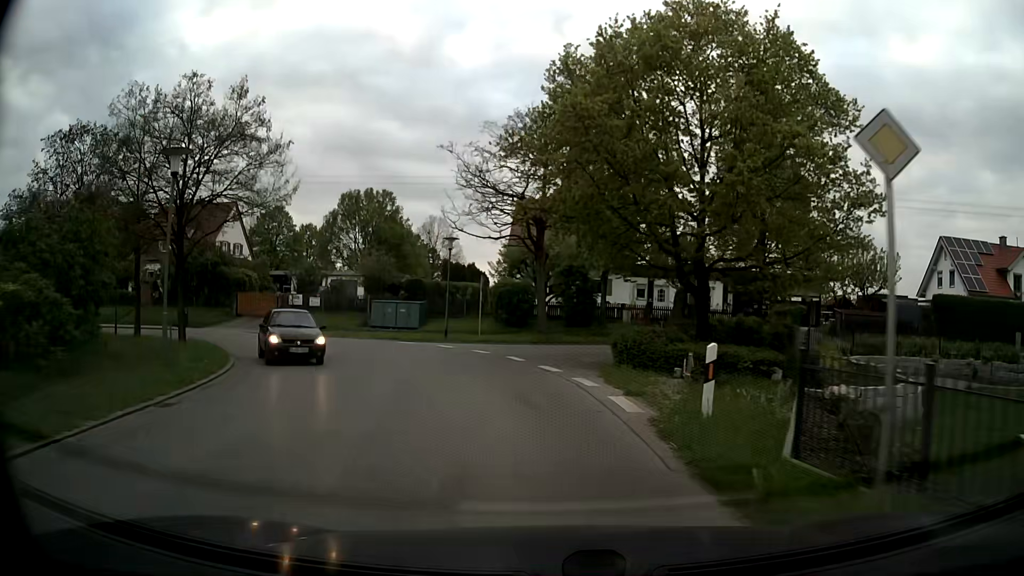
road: unclassified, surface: asphalt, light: Day
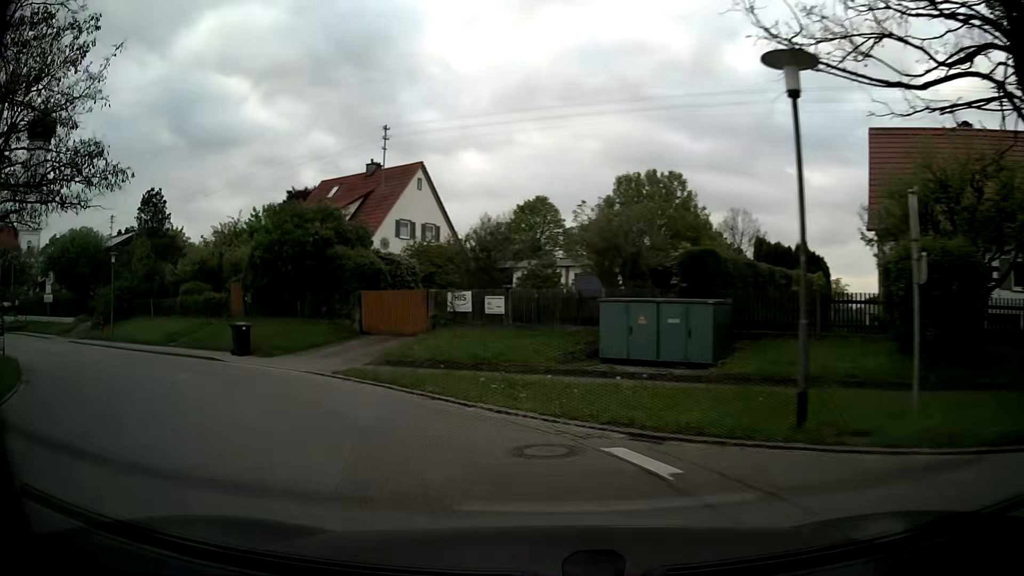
(-2.8, +21.6) m; -24°
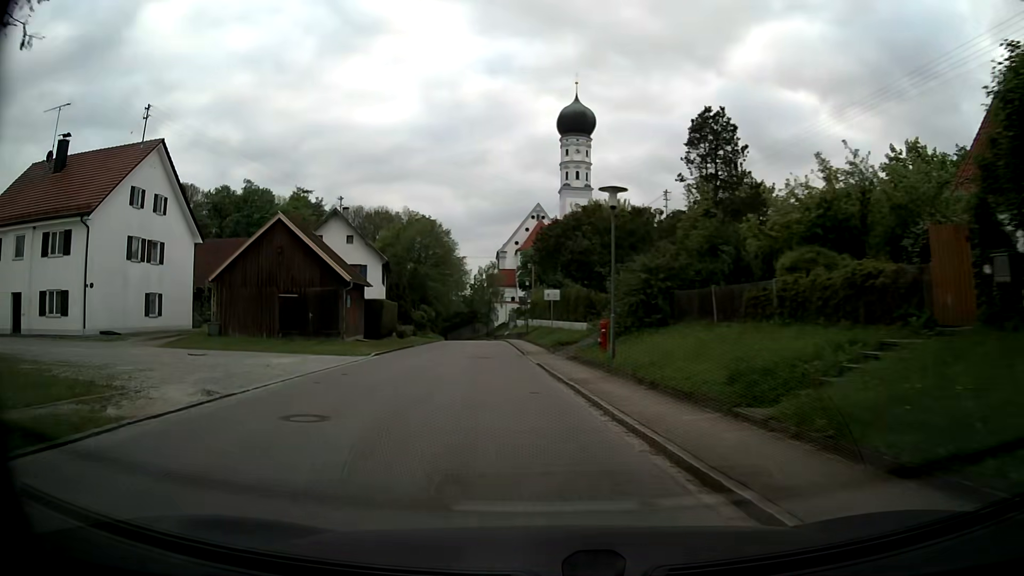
(-9.8, +18.2) m; -51°
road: tertiary
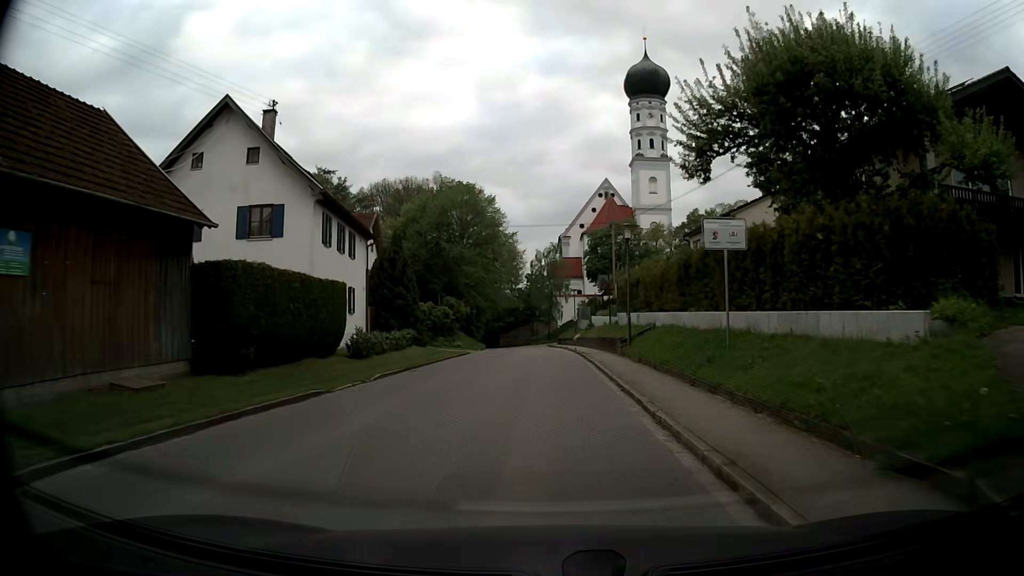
(-2.3, +27.3) m; -6°
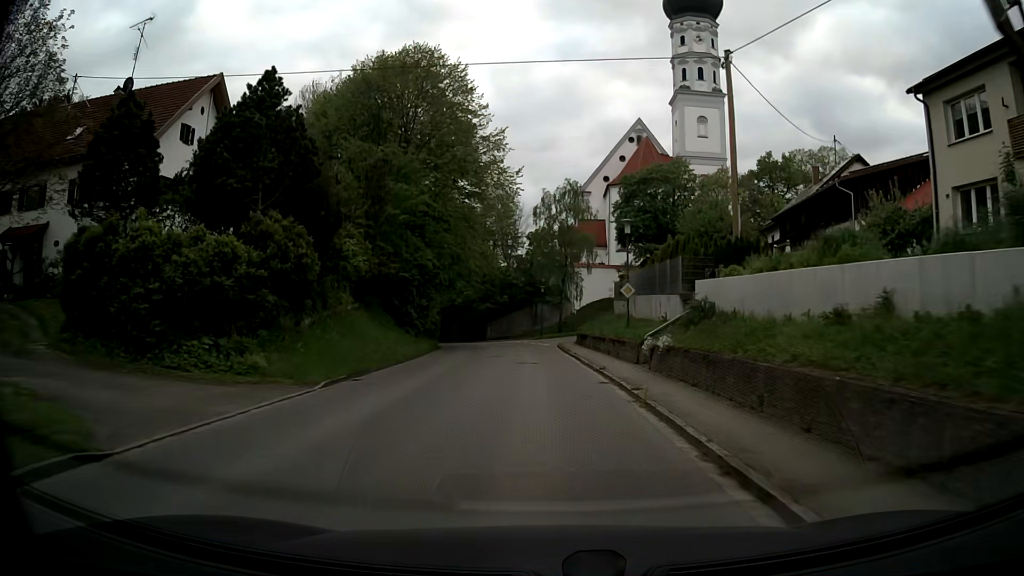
(-0.2, +35.3) m; 0°
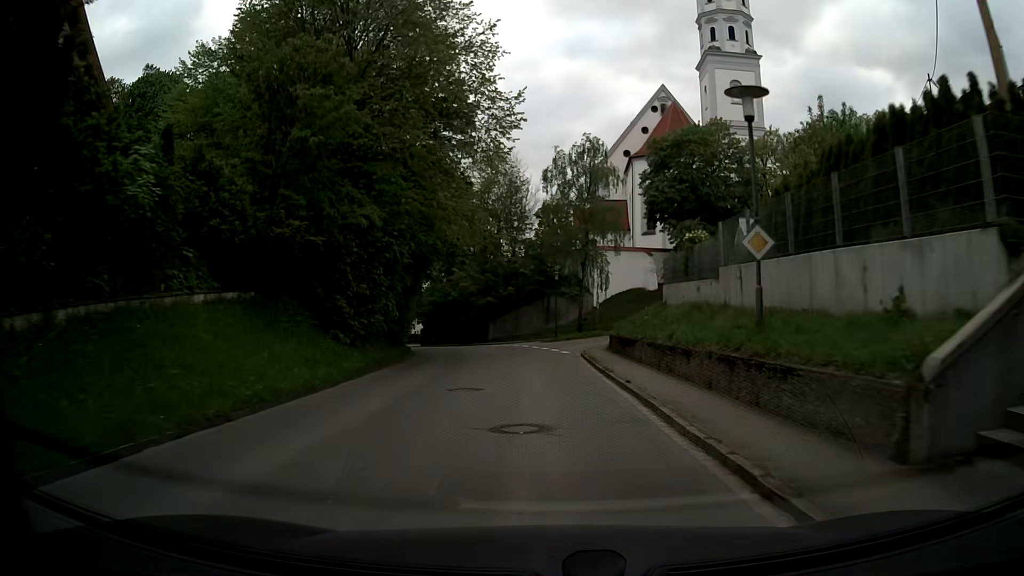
(-0.2, +14.2) m; -2°
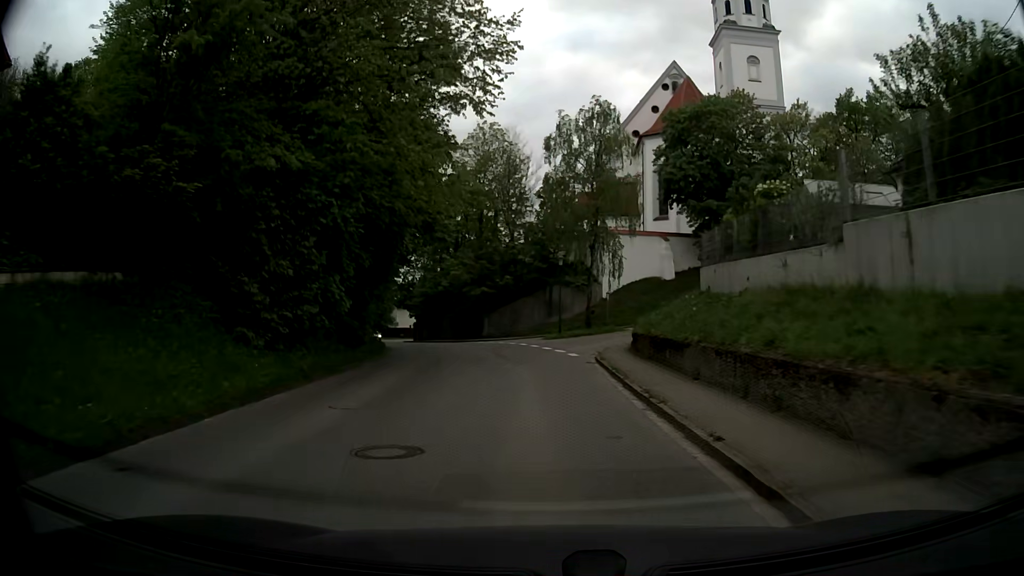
(0.0, +7.1) m; 0°
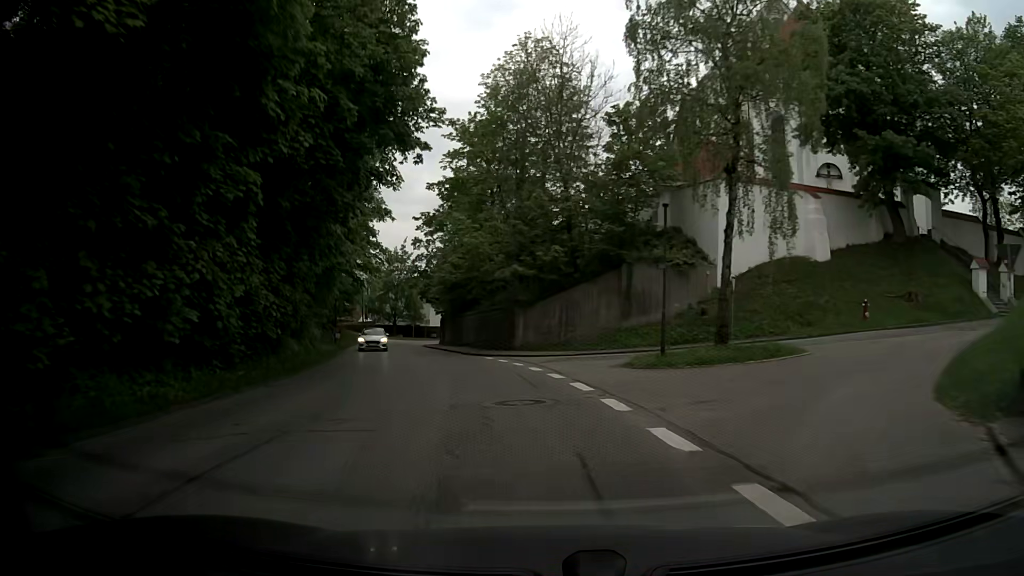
(-0.5, +21.4) m; -4°
(0, +10) (-2, +20) (-4, +30) (-7, +39) (-10, +49) (-12, +59) (-14, +68) (-15, +78) (-14, +88) (-12, +98) m
